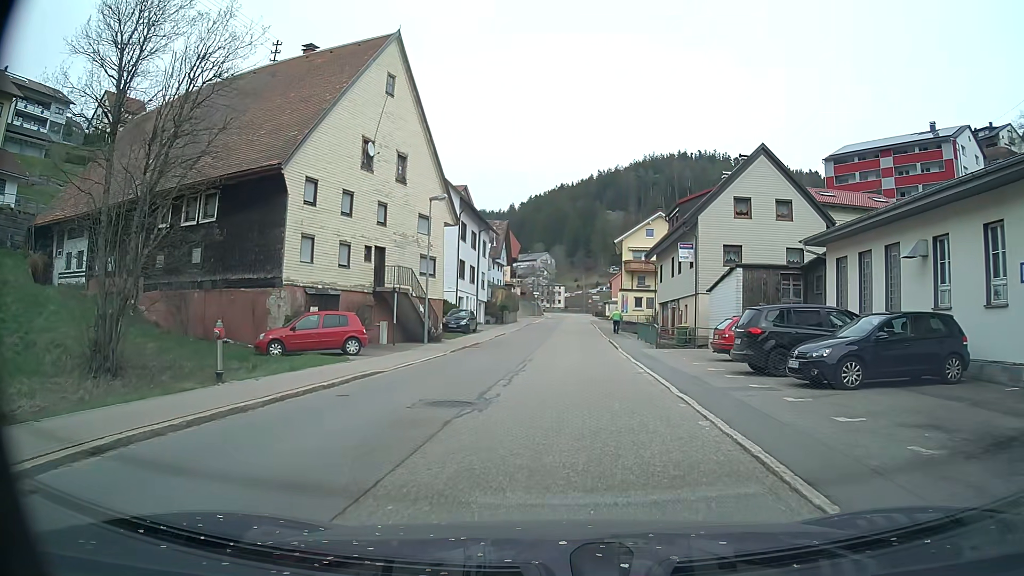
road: secondary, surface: asphalt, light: Day
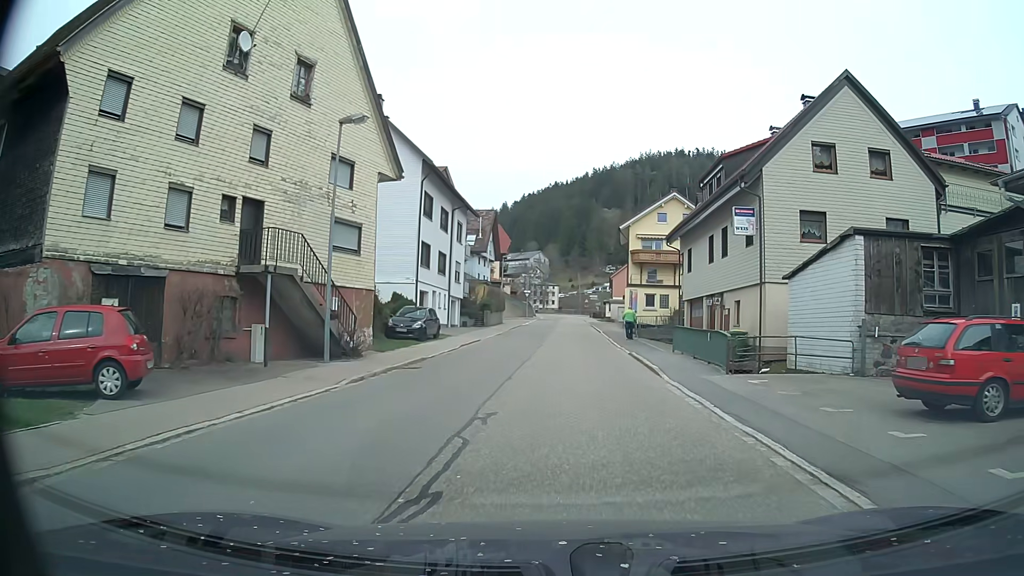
(+0.1, +12.6) m; +1°
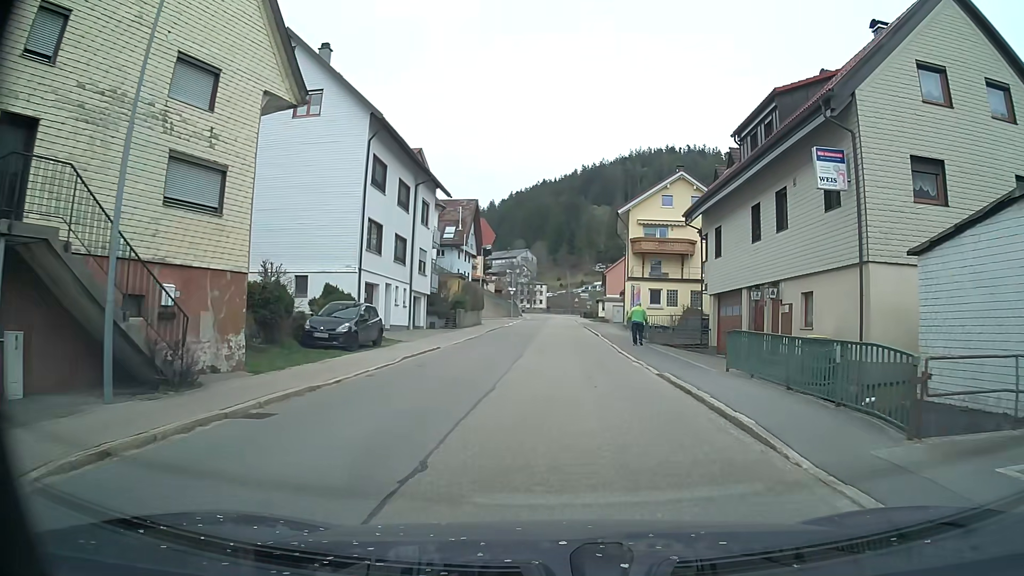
(0.0, +9.0) m; +1°
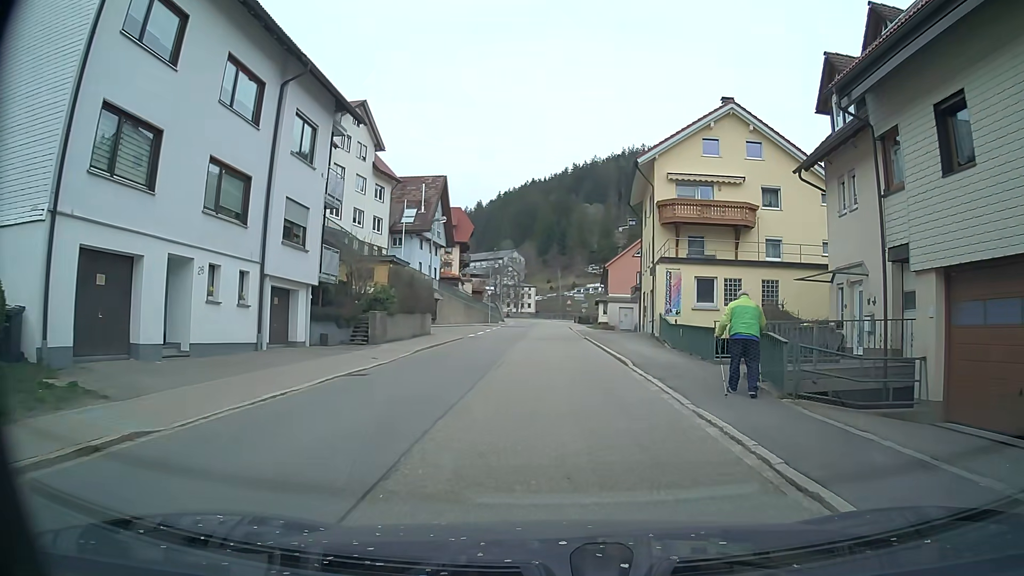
(+0.3, +18.5) m; +2°
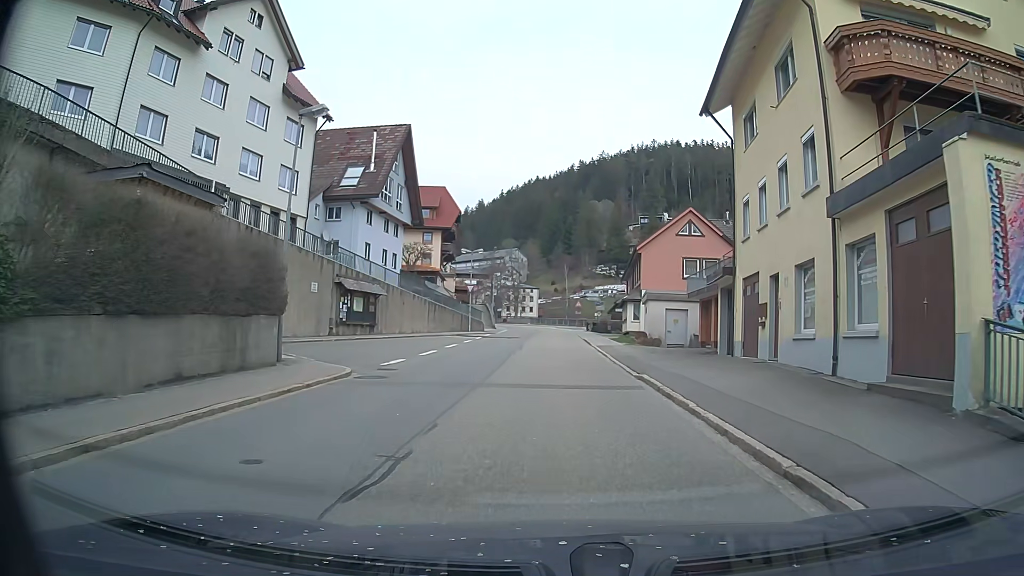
(-0.4, +21.4) m; -1°
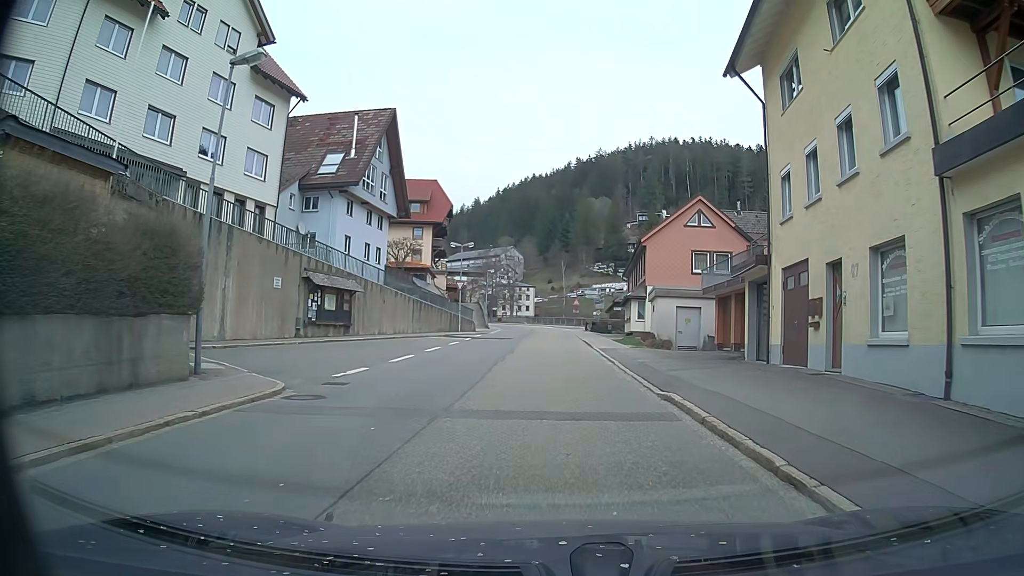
(0.0, +4.0) m; 0°
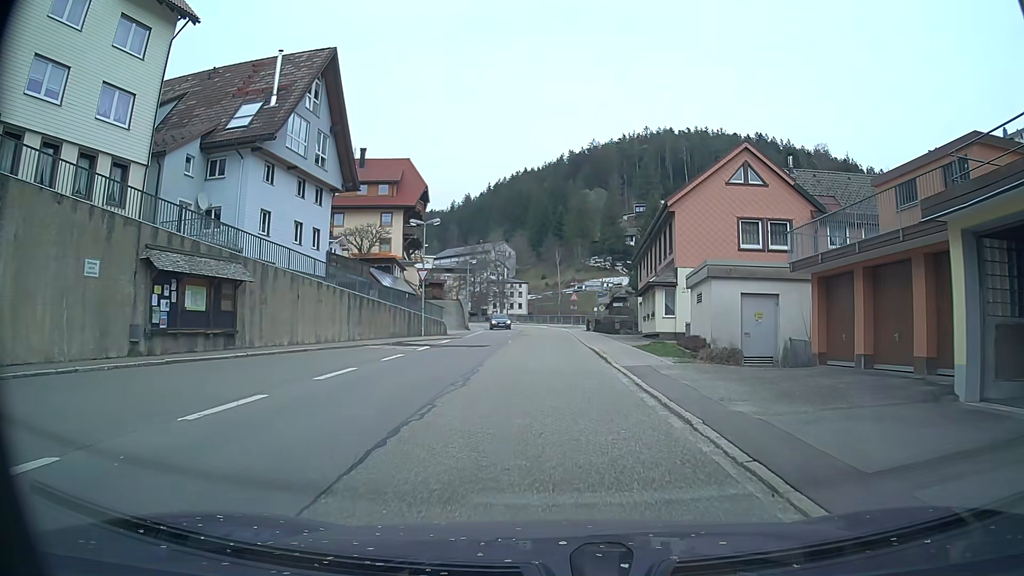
(+0.1, +12.1) m; +1°
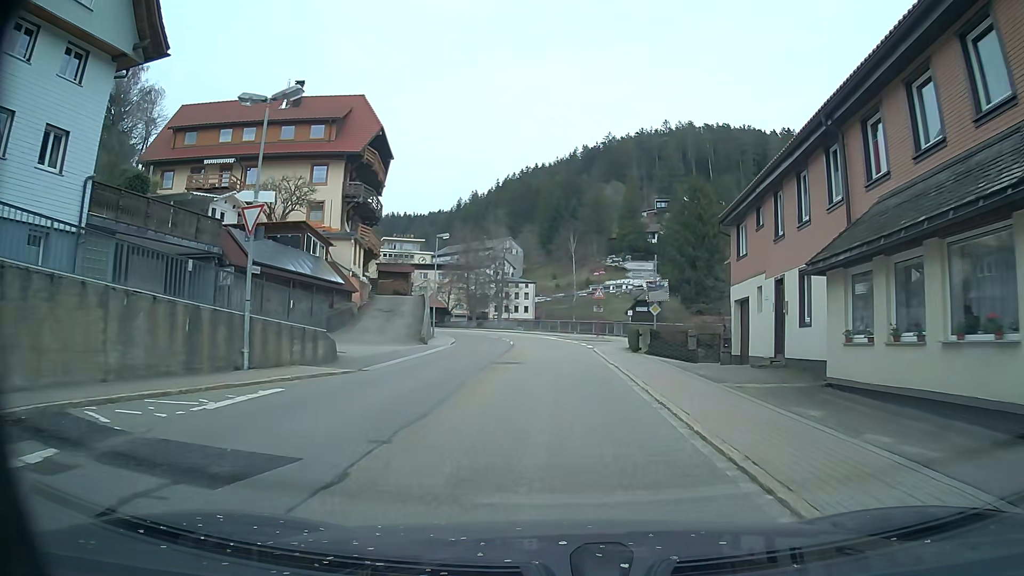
(-0.1, +23.7) m; -1°
(0, +10) (0, +20) (0, +30) (-1, +40) (-2, +50) (-6, +59) (-11, +68) (-16, +76) (-22, +84) (-27, +93) m
